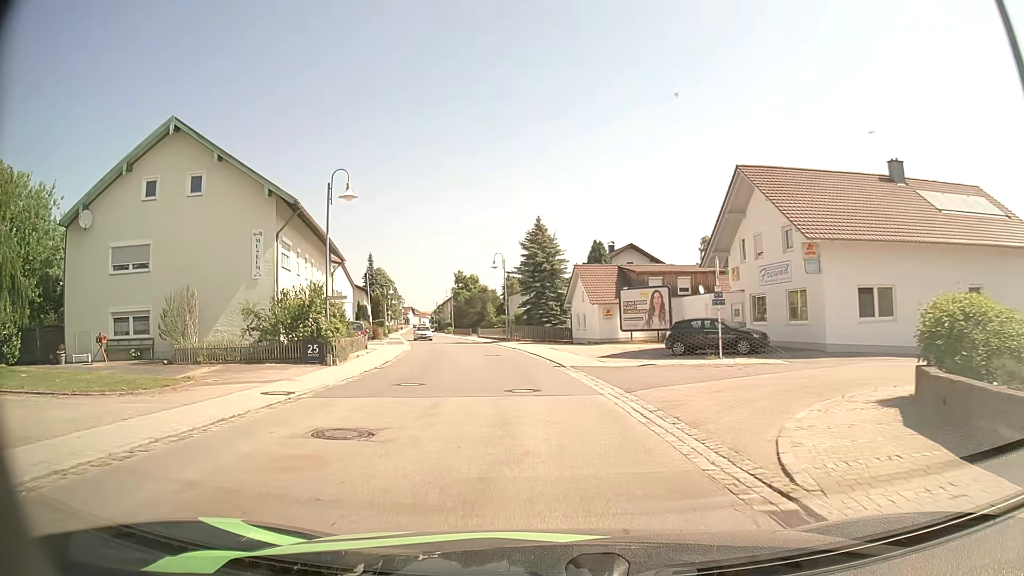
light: Day
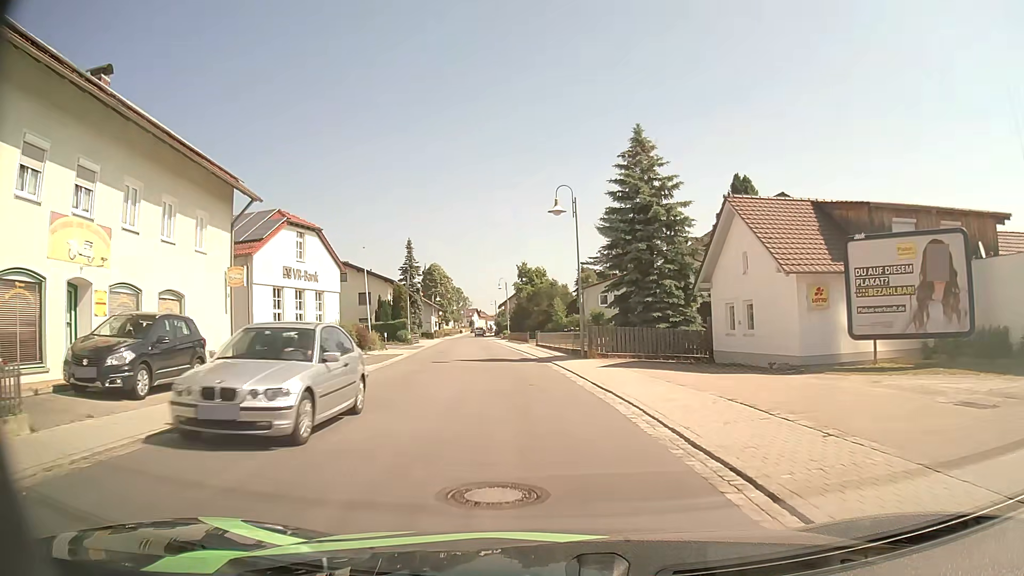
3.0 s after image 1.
(-1.5, +26.3) m; -6°
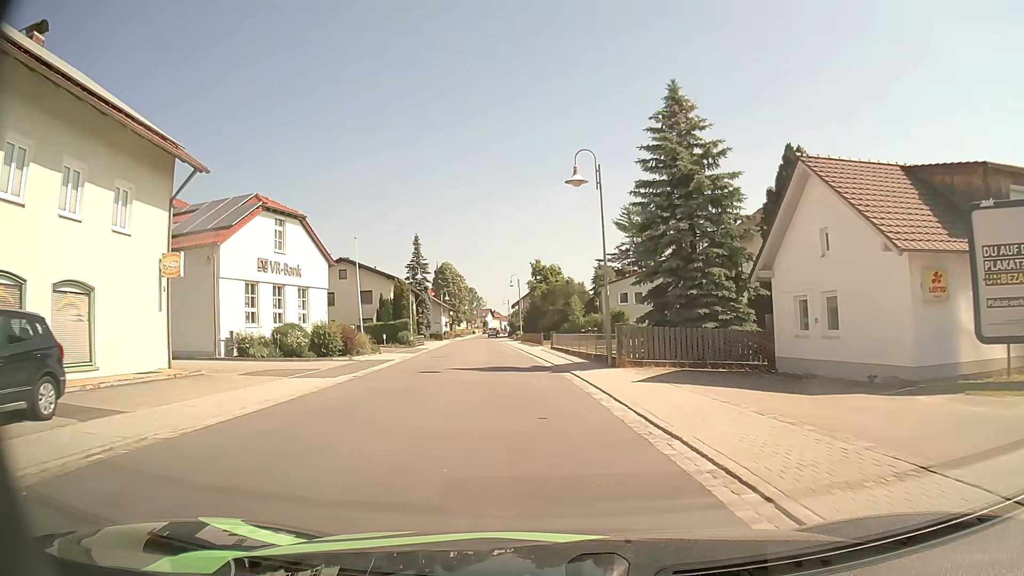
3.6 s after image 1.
(-0.1, +5.7) m; -2°
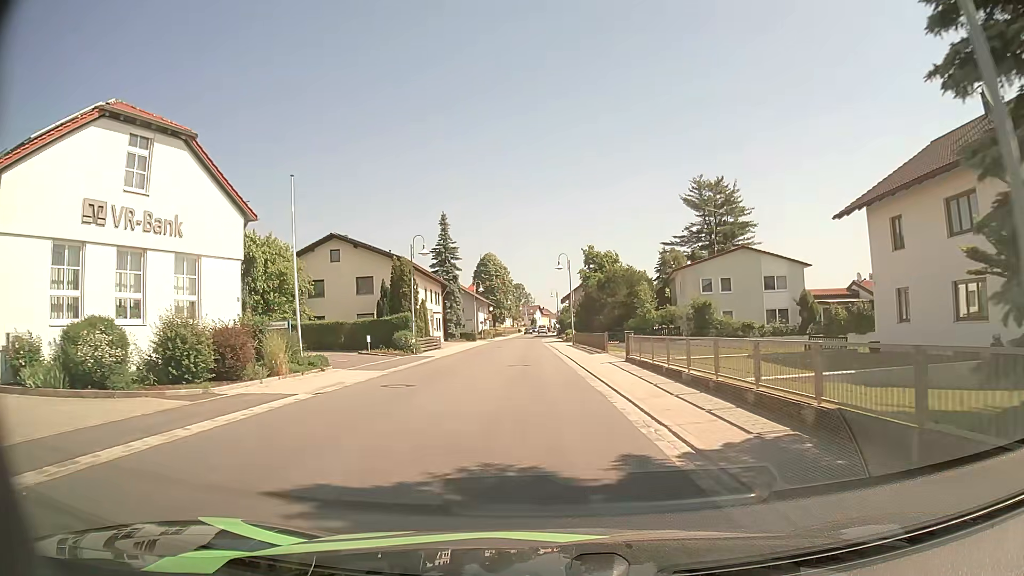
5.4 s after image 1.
(-0.6, +17.9) m; -4°
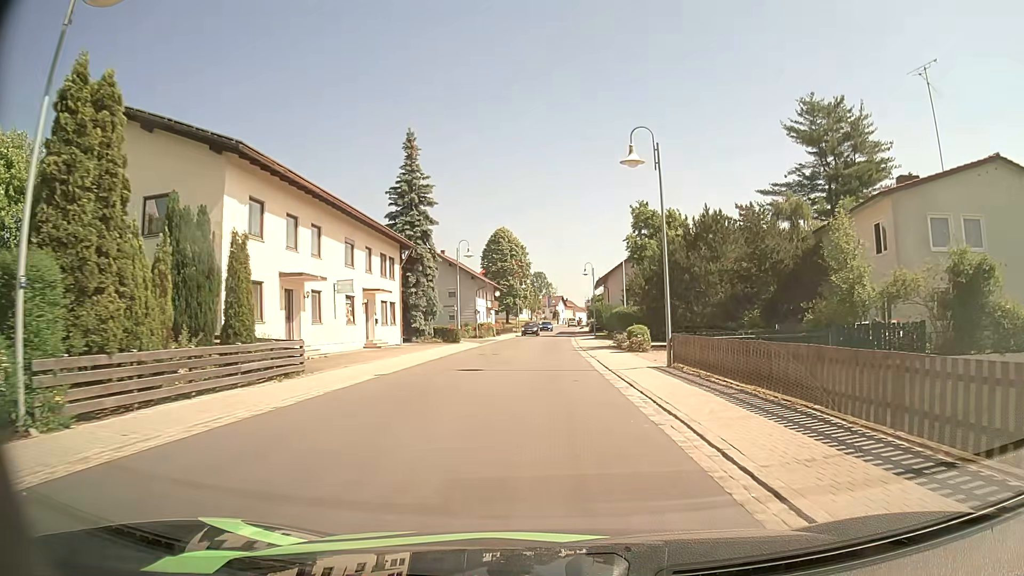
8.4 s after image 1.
(-0.7, +32.7) m; -2°
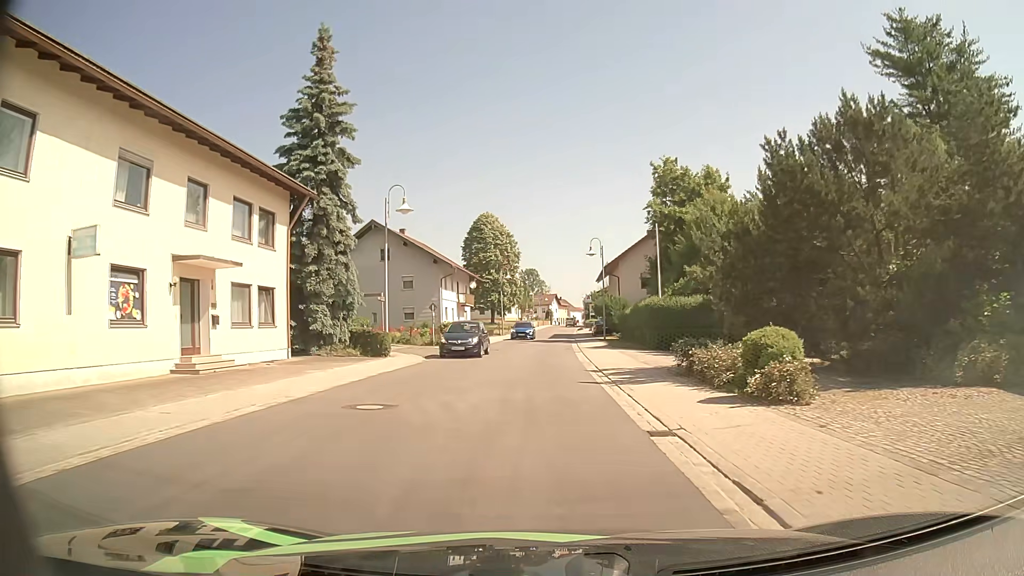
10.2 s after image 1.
(+0.1, +18.7) m; +1°
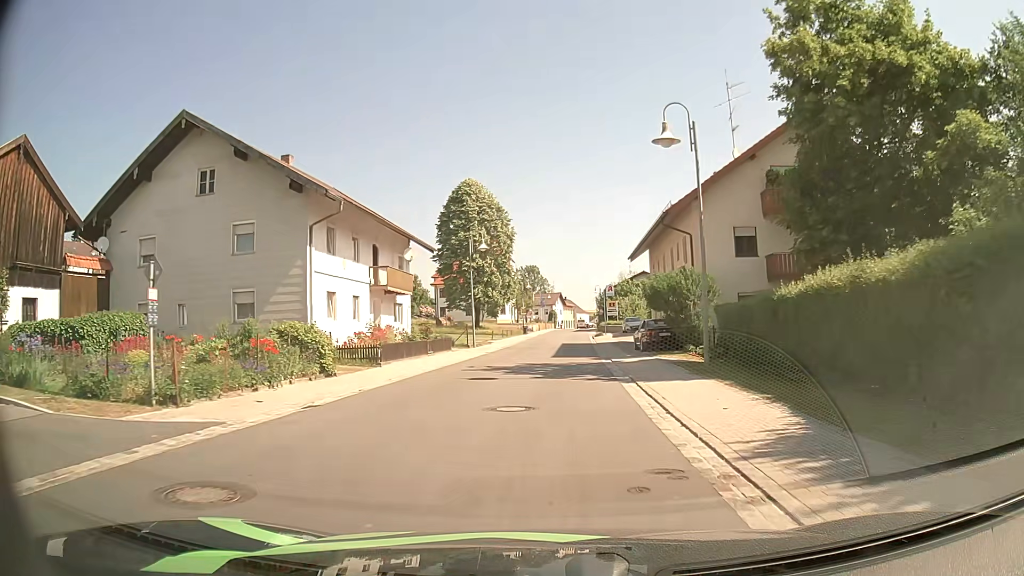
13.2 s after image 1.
(-0.2, +29.0) m; 0°
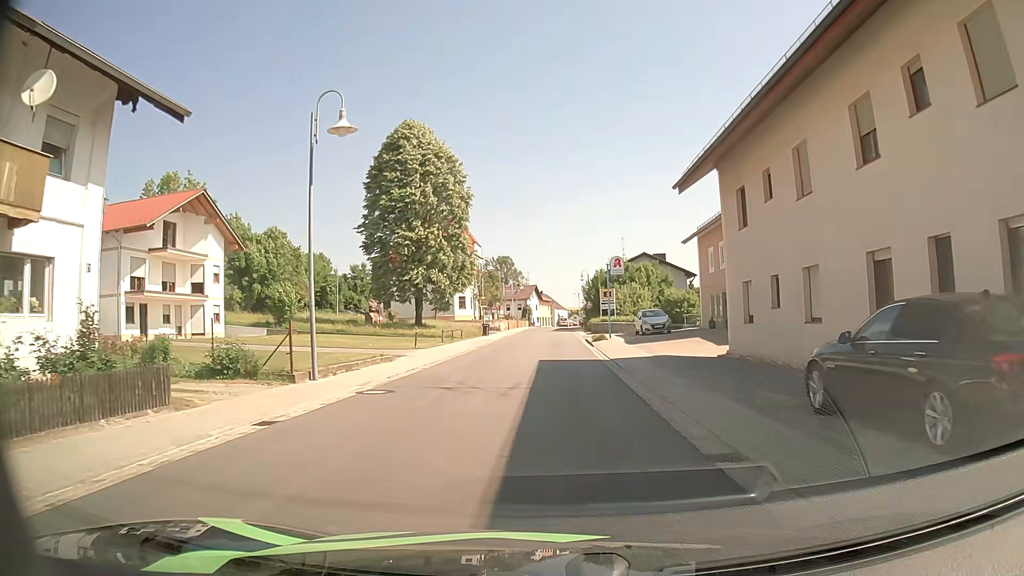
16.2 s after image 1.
(+0.2, +24.8) m; +2°
